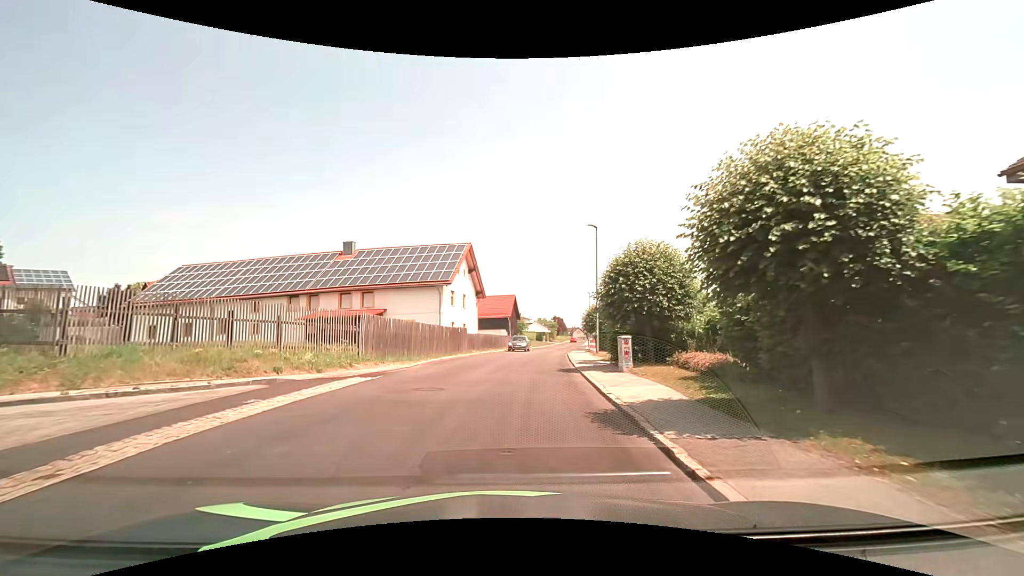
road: tertiary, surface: asphalt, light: Day
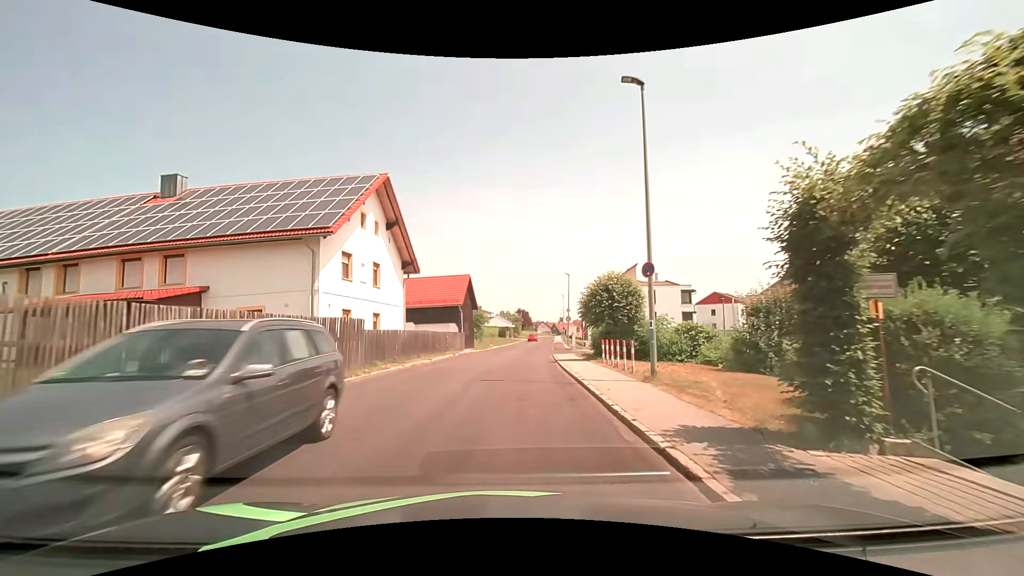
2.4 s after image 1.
(+0.8, +18.3) m; +4°
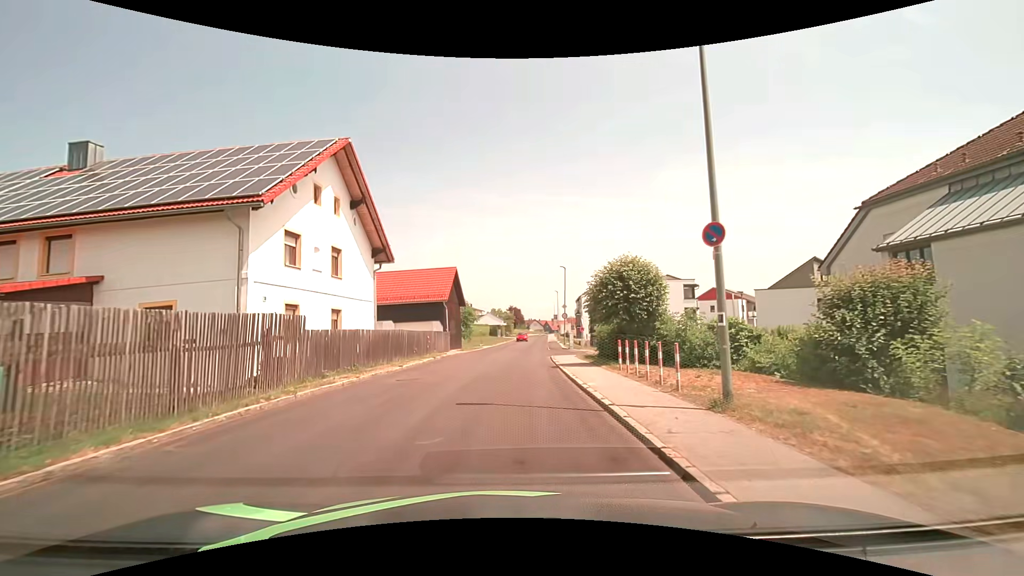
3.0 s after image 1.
(0.0, +4.6) m; 0°
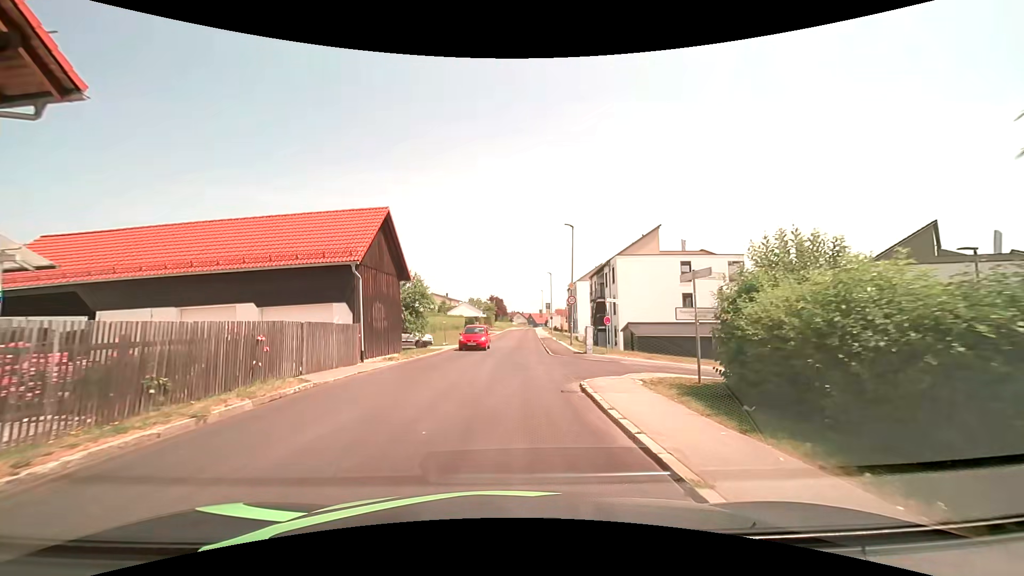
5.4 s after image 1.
(+0.5, +18.2) m; +1°
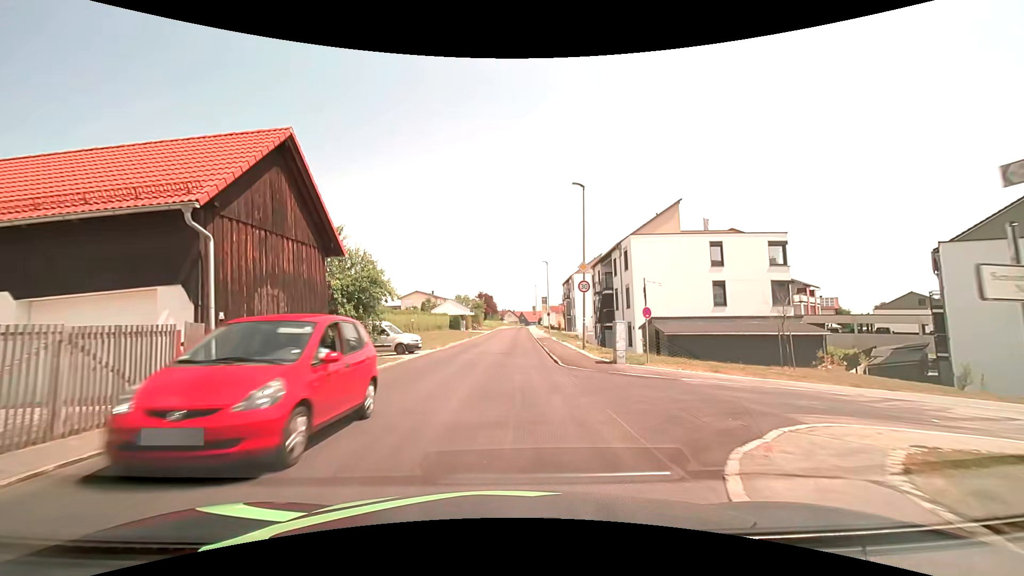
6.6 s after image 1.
(+0.3, +9.1) m; +2°
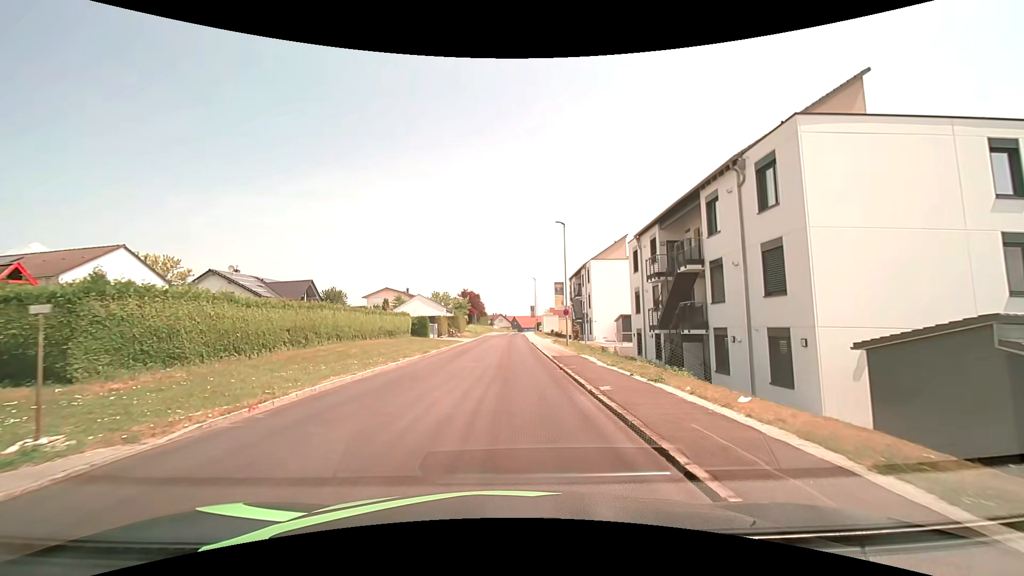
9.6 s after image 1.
(+0.1, +22.7) m; +1°
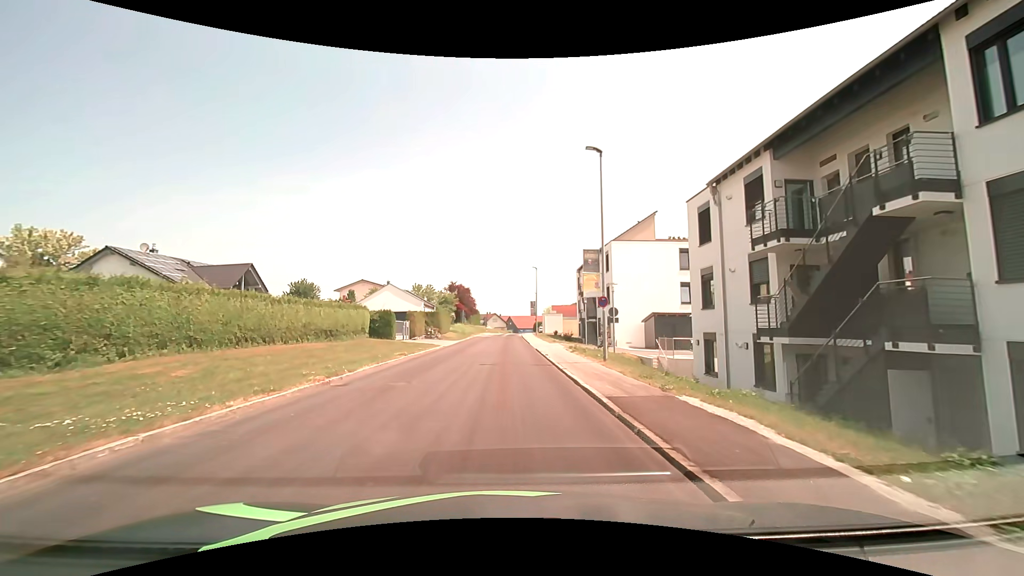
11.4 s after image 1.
(0.0, +13.3) m; 0°
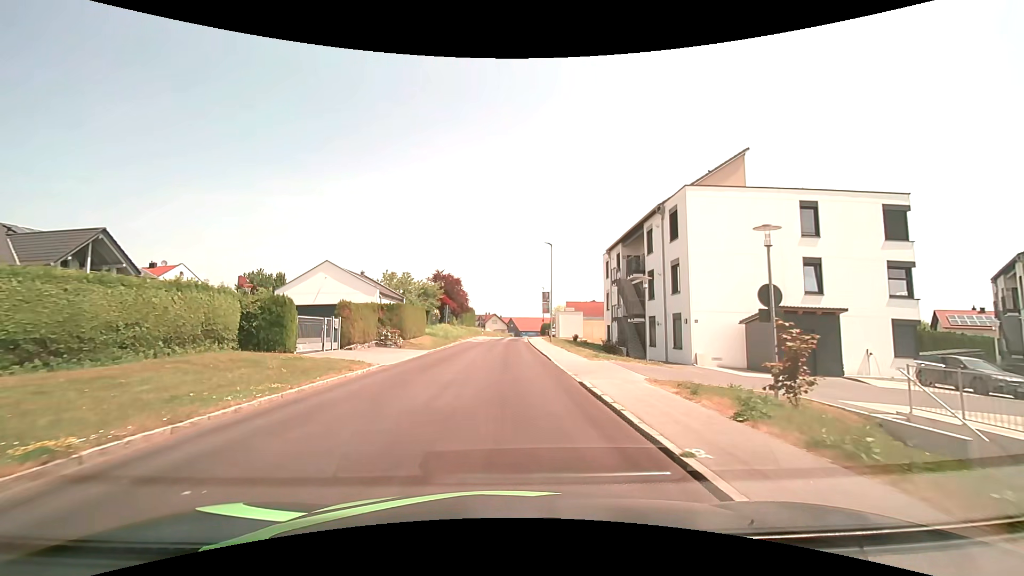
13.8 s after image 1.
(+0.1, +17.8) m; 0°
(0, +10) (0, +20) (0, +30) (0, +40) (0, +50) (+1, +60) (+1, +70) (+2, +80) (+4, +90) (+5, +100) m
